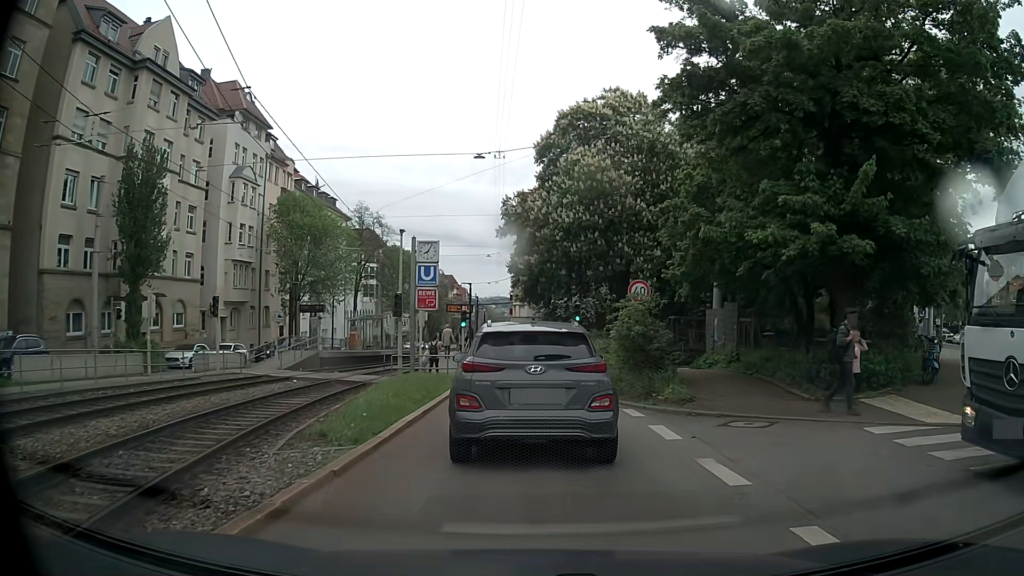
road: tertiary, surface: asphalt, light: Day
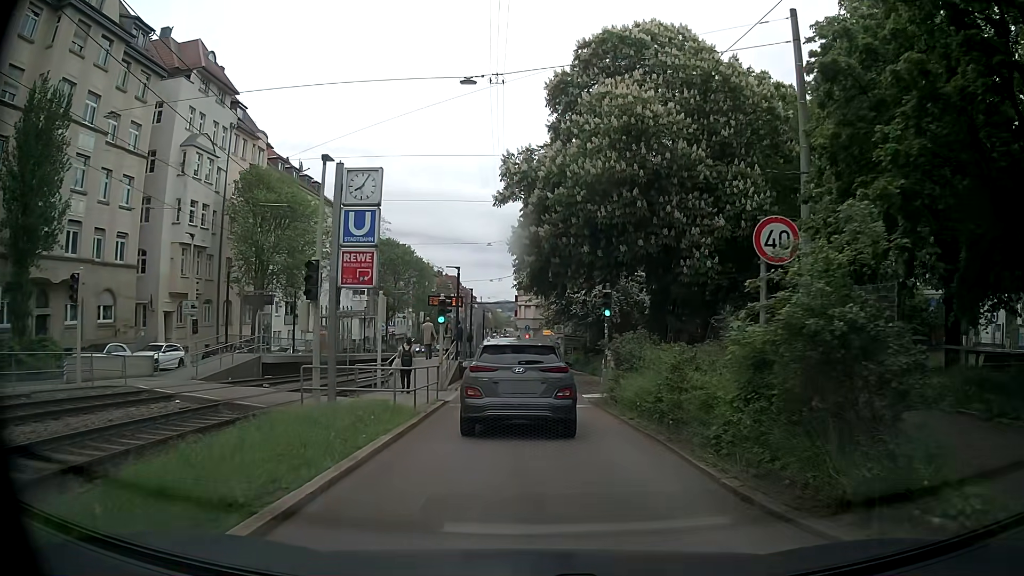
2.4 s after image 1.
(+0.1, +10.2) m; 0°
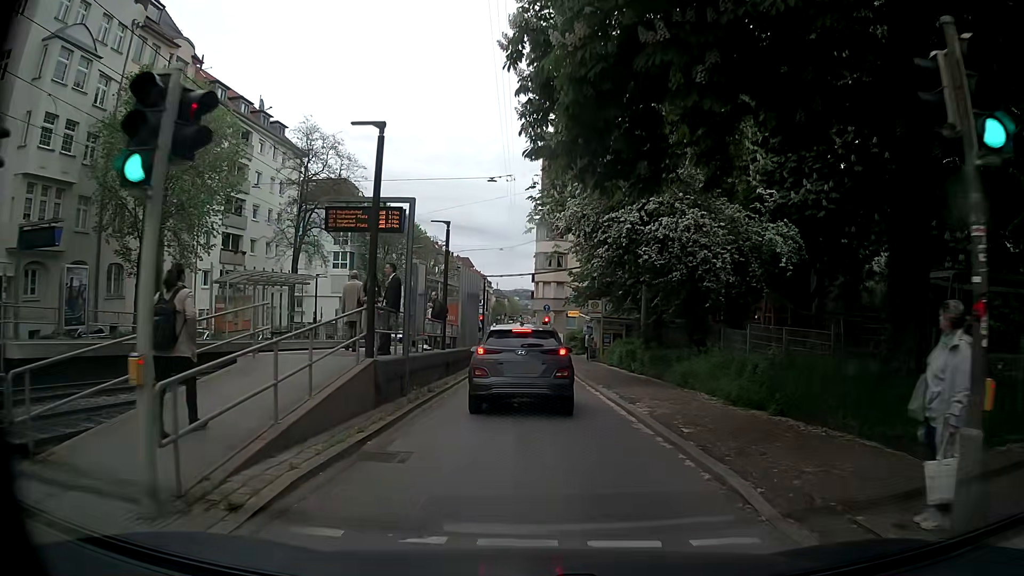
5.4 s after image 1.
(-0.3, +18.5) m; -2°
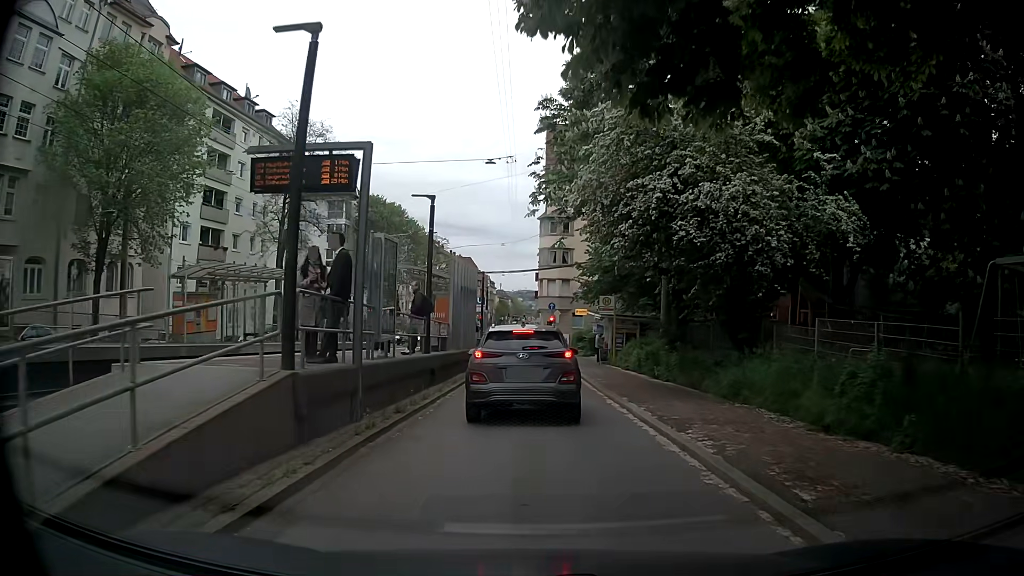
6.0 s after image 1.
(0.0, +4.0) m; +1°
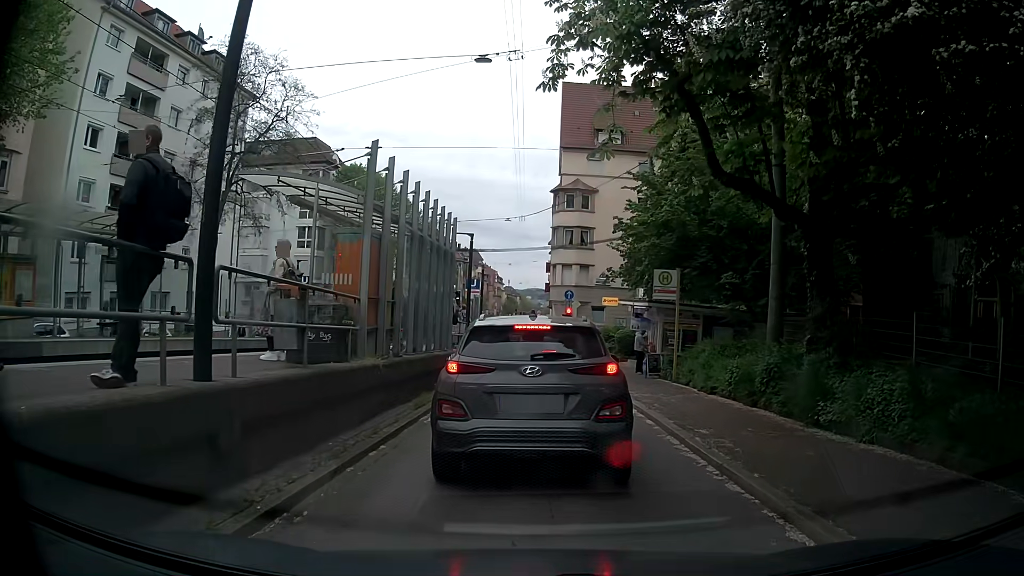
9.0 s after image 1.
(-0.3, +11.9) m; +1°
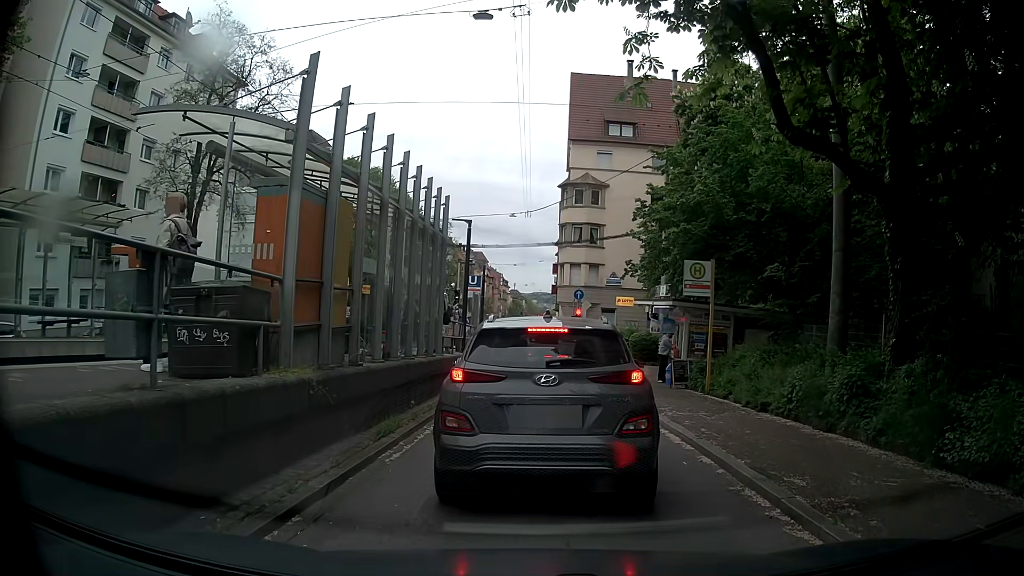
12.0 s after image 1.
(-0.1, +3.2) m; -3°
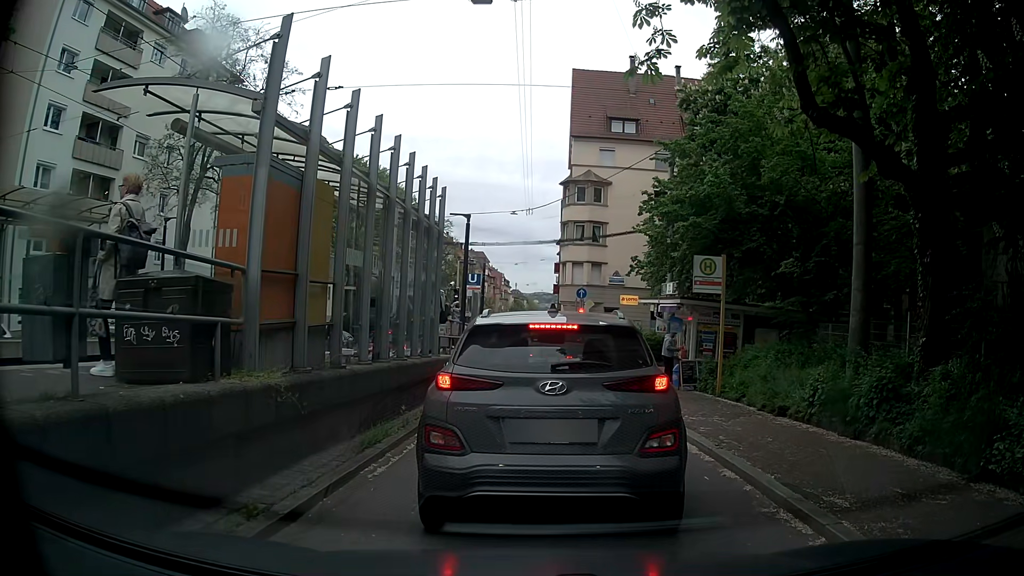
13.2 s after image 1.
(0.0, +0.8) m; 0°
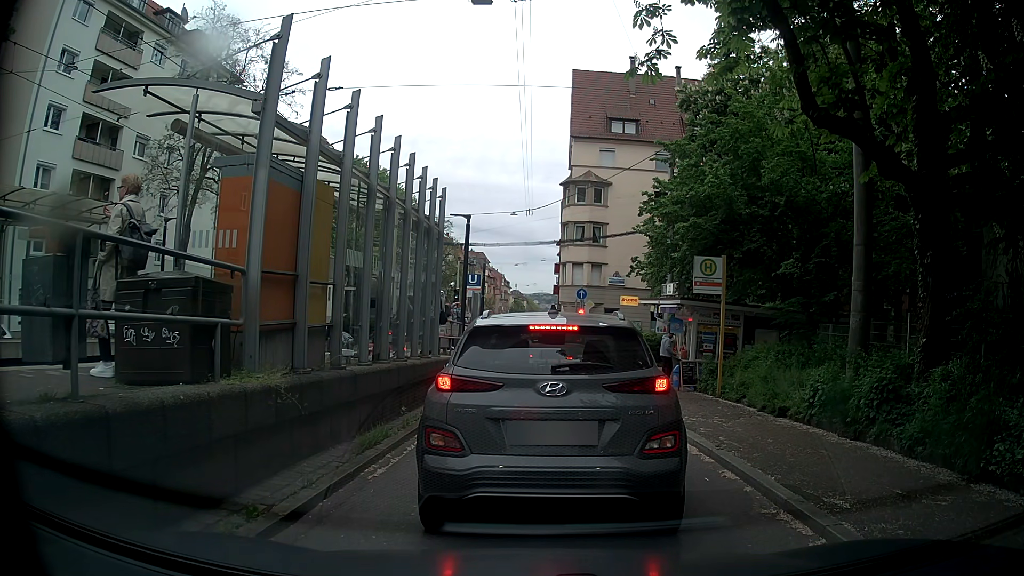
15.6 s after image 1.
(0.0, +0.1) m; 0°
